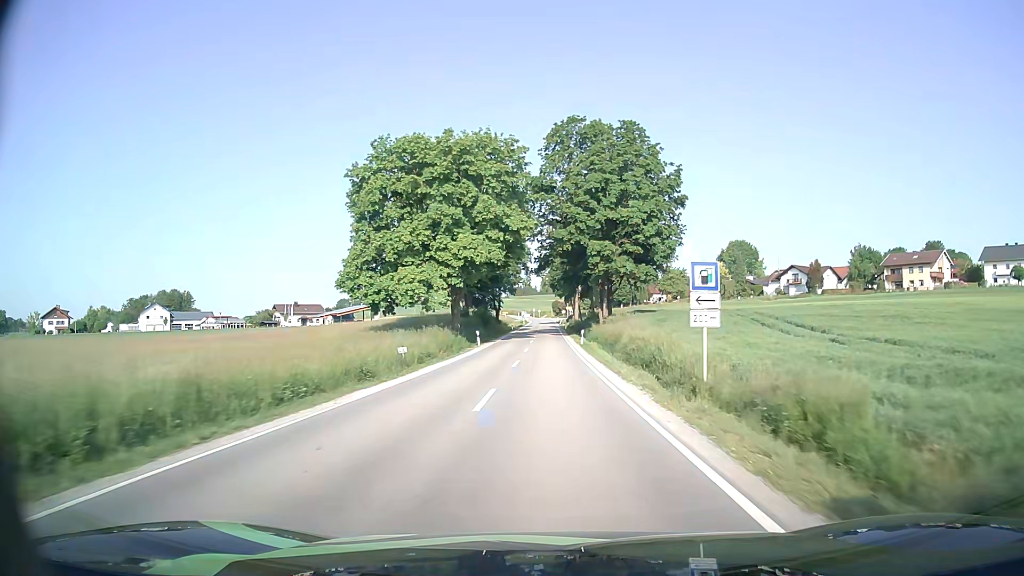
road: secondary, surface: asphalt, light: Day
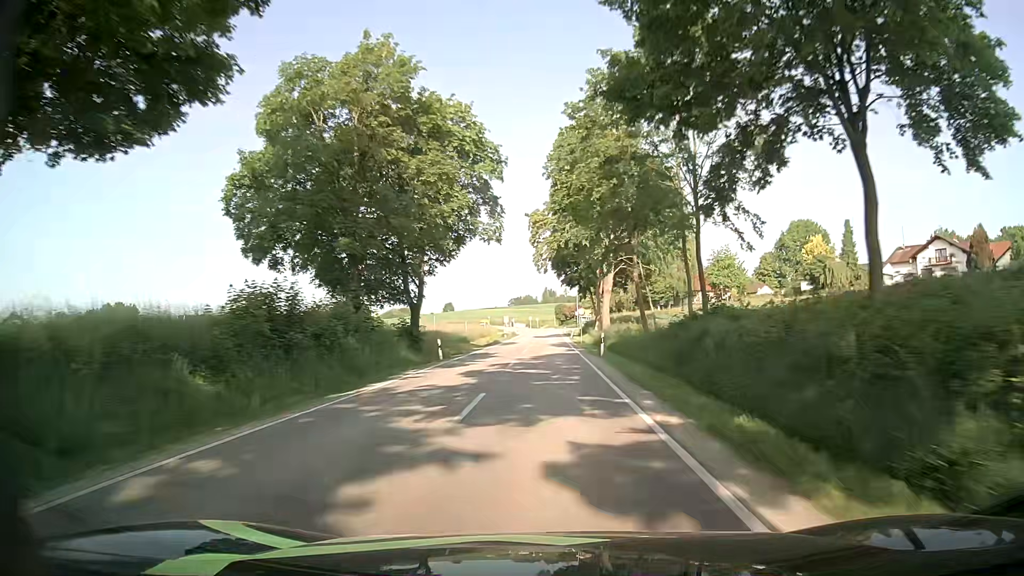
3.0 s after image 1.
(+0.2, +61.9) m; 0°
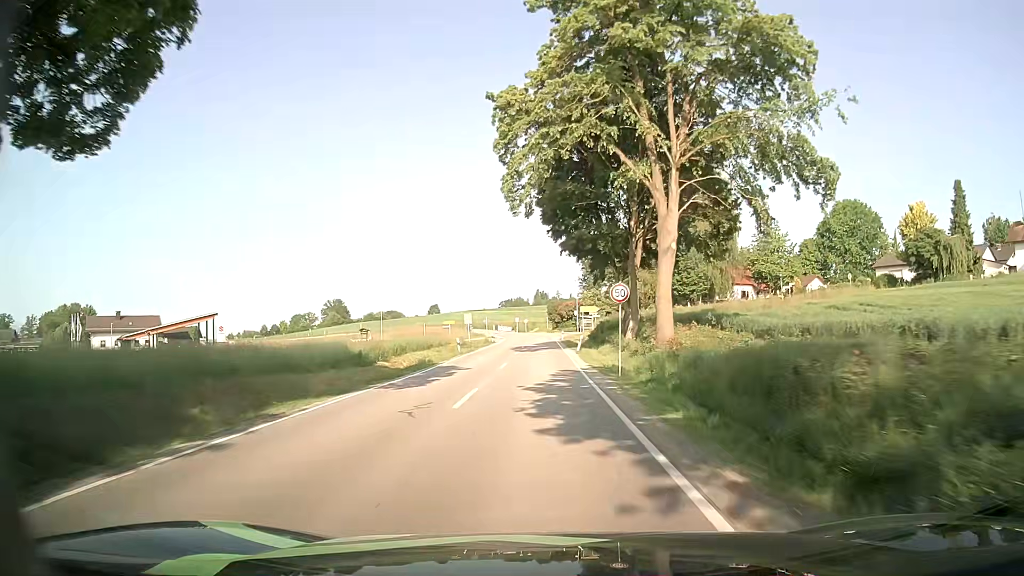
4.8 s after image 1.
(0.0, +33.8) m; 0°
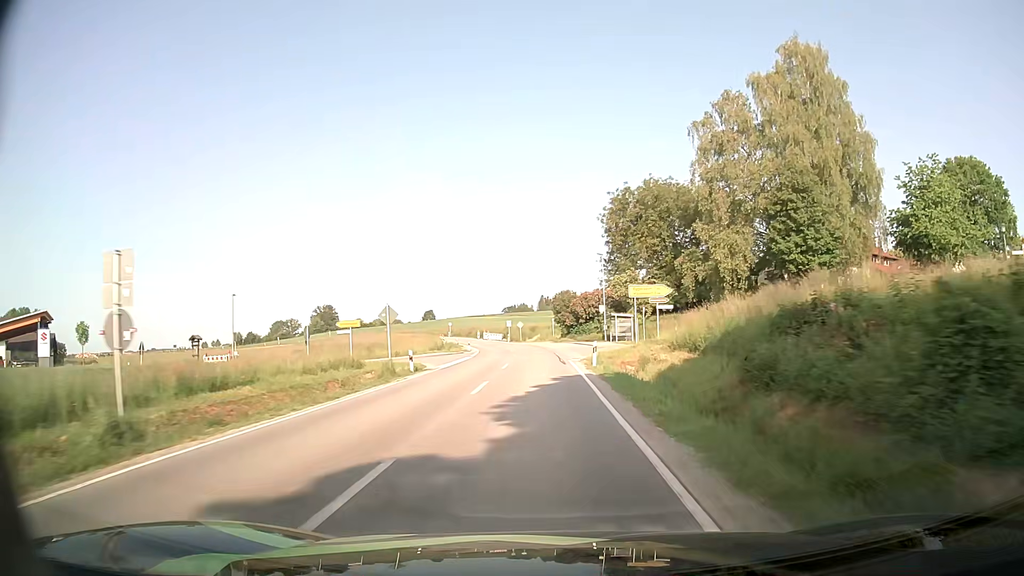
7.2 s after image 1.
(-0.2, +44.7) m; -1°
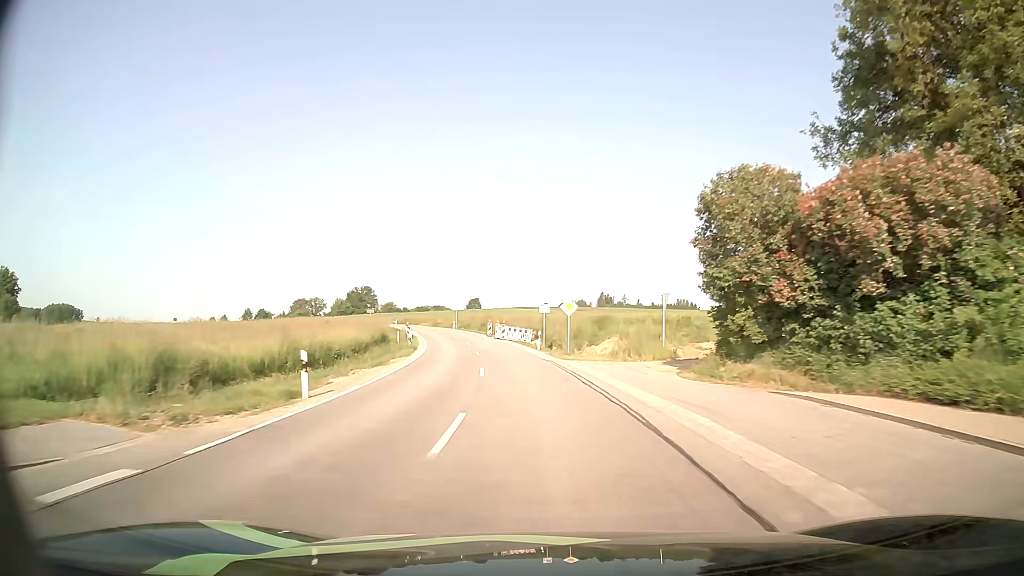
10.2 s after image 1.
(-1.5, +56.6) m; -4°
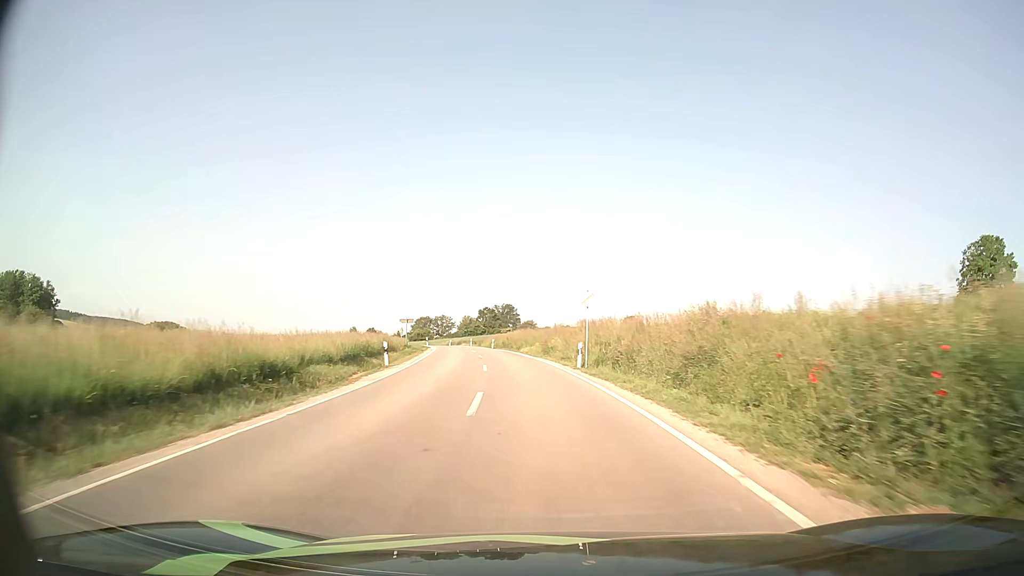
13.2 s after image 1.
(-6.6, +57.5) m; -13°
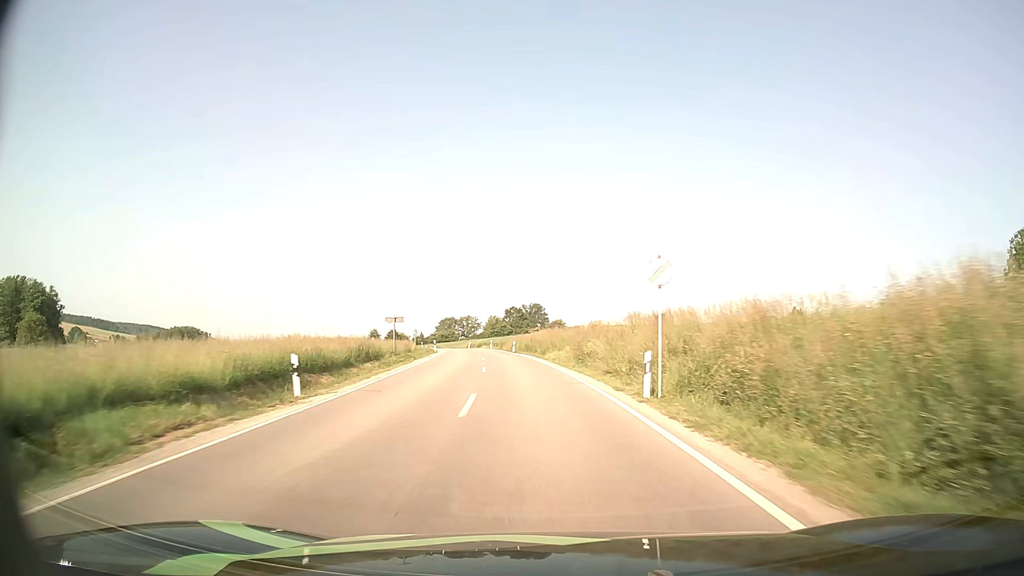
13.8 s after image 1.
(-0.2, +11.8) m; -2°
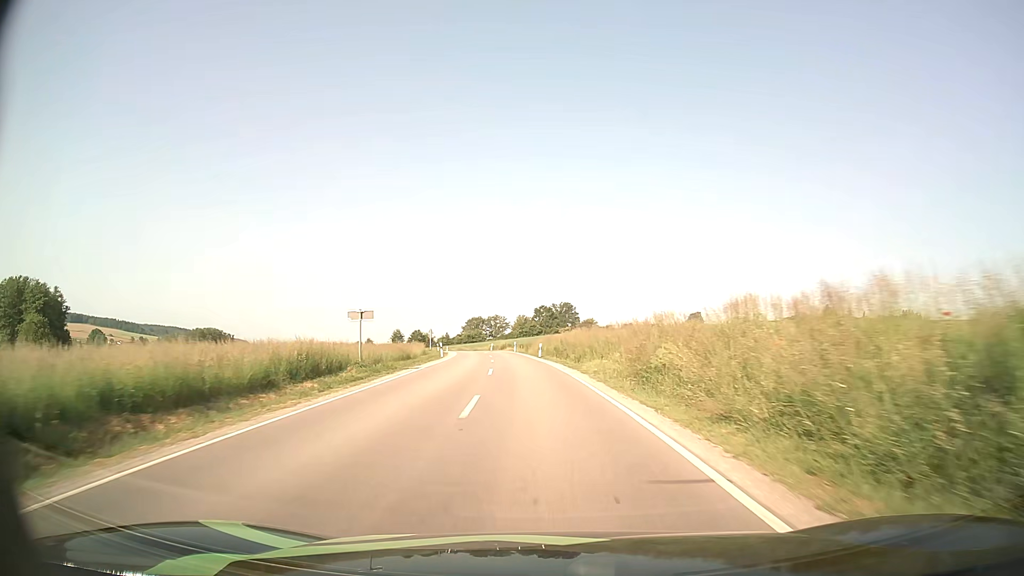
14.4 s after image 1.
(-0.3, +11.8) m; -3°
(0, +10) (-1, +20) (-1, +30) (-2, +40) (-3, +50) (-4, +60) (-6, +70) (-8, +80) (-10, +89) (-12, +99) m
